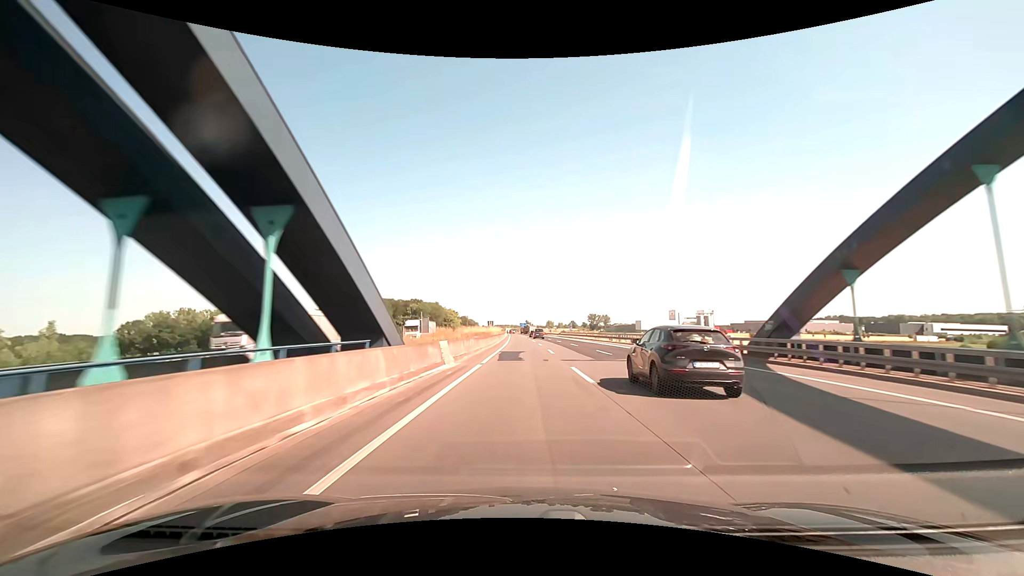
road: motorway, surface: asphalt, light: Day
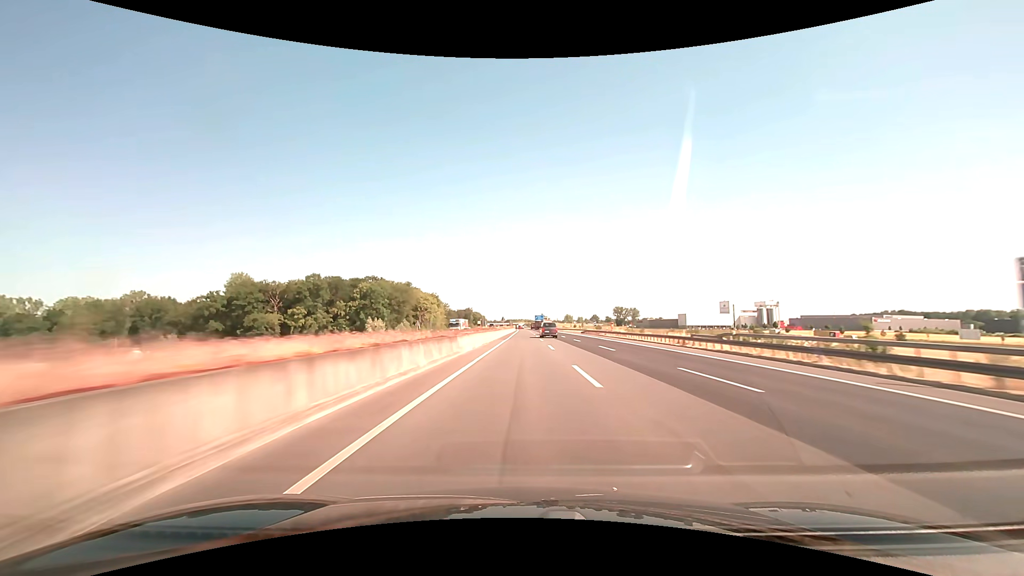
(-1.4, +112.1) m; -2°
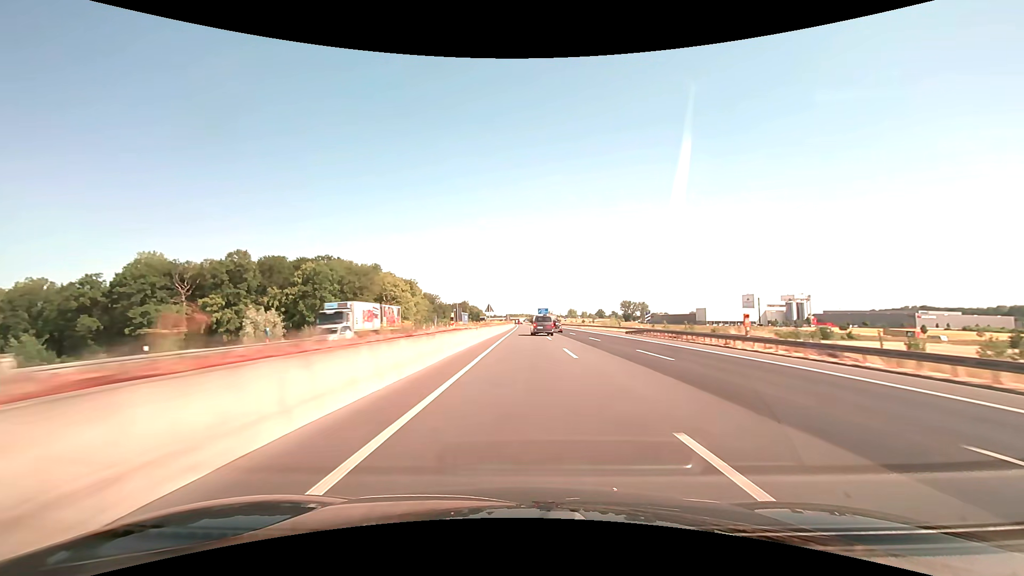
(-0.2, +47.6) m; 0°
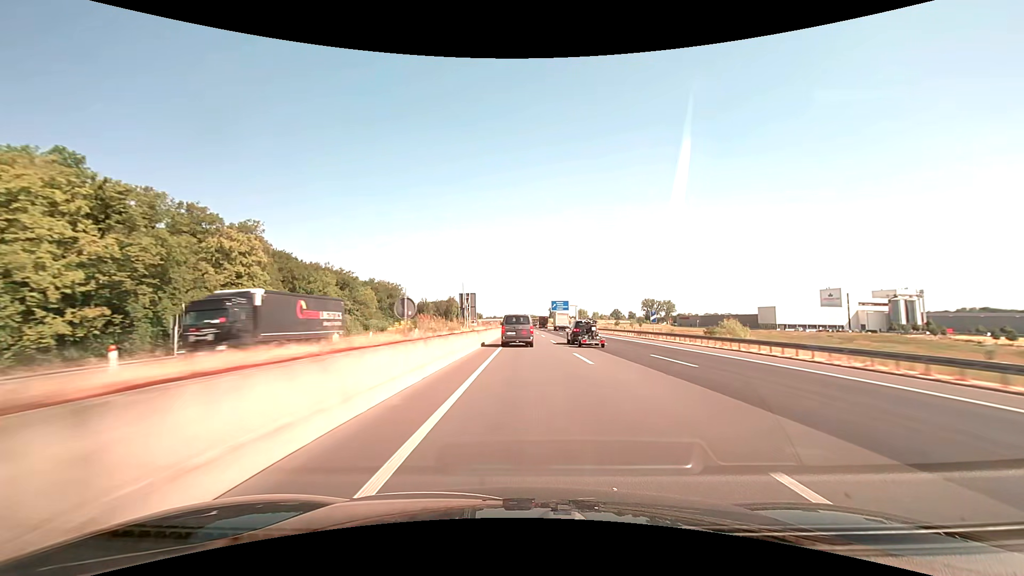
(-0.2, +110.4) m; 0°
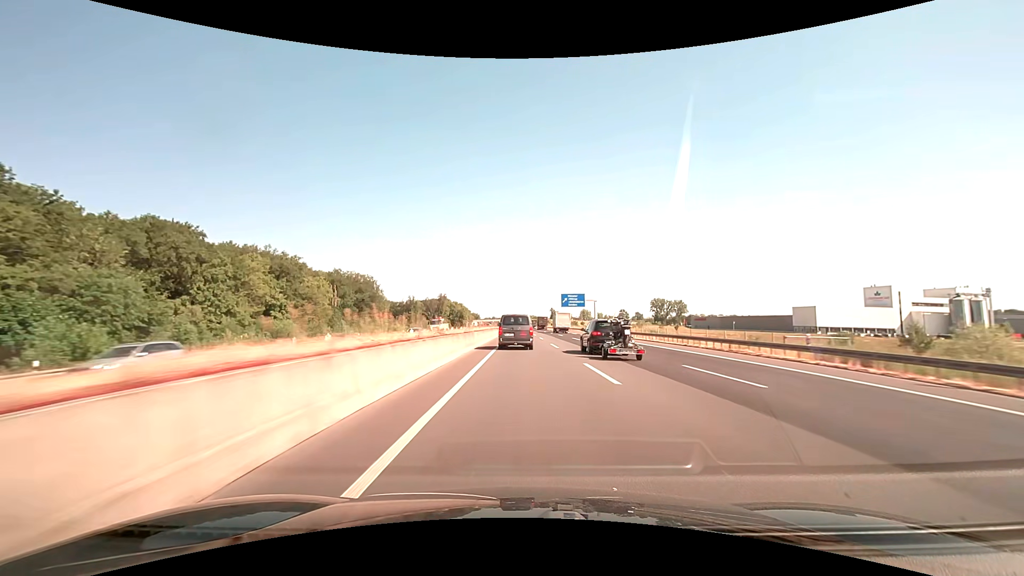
(0.0, +42.0) m; 0°
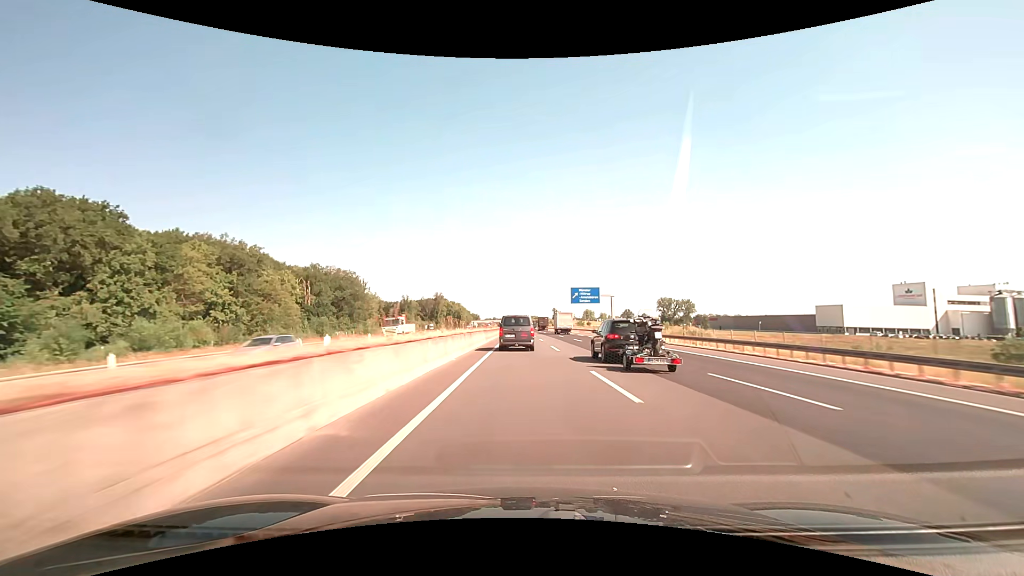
(0.0, +20.9) m; 0°
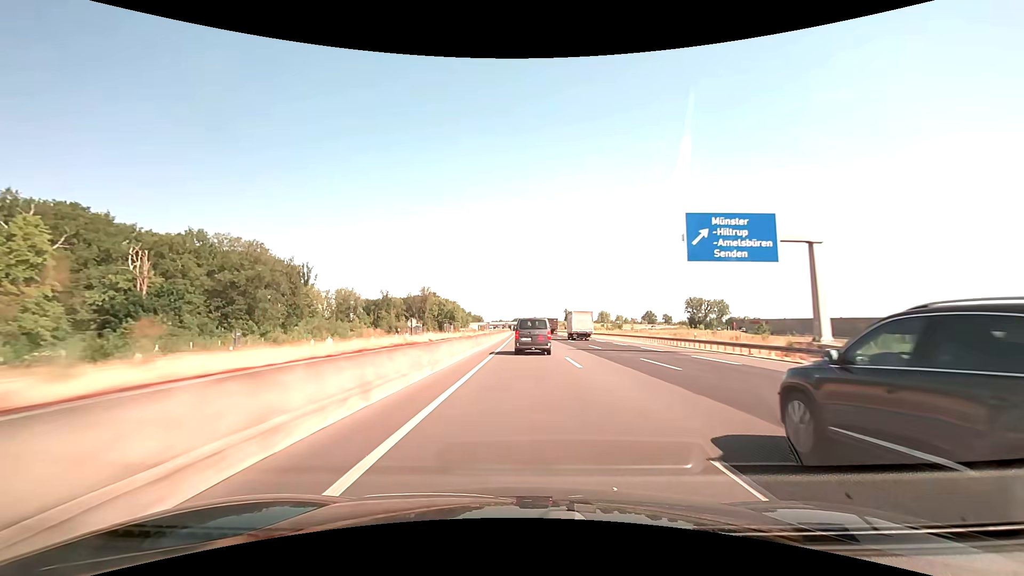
(-0.6, +64.7) m; -1°
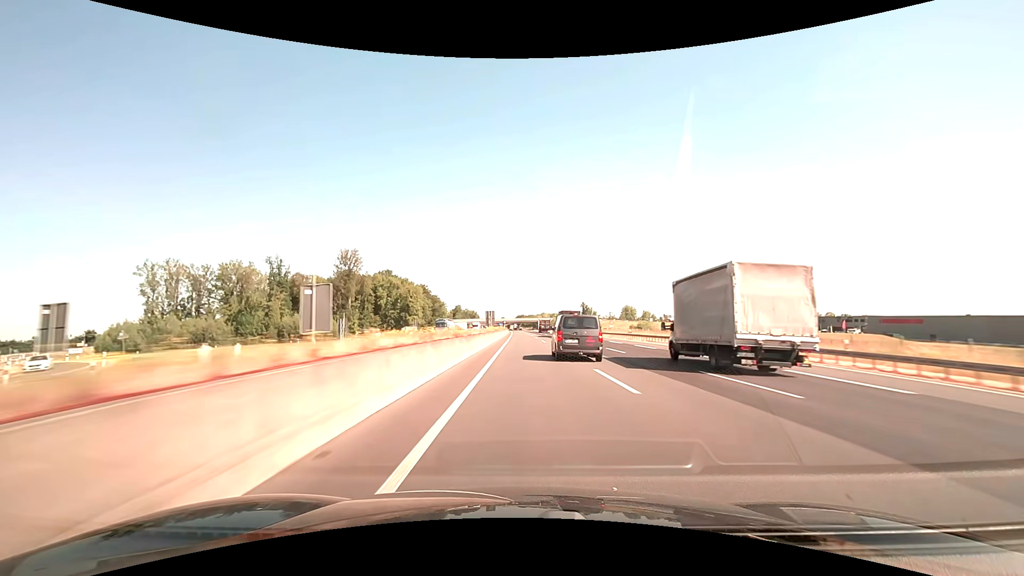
(-1.4, +117.6) m; -1°
(0, +10) (0, +20) (0, +30) (0, +40) (0, +50) (0, +60) (0, +70) (0, +80) (0, +90) (-1, +100) m
